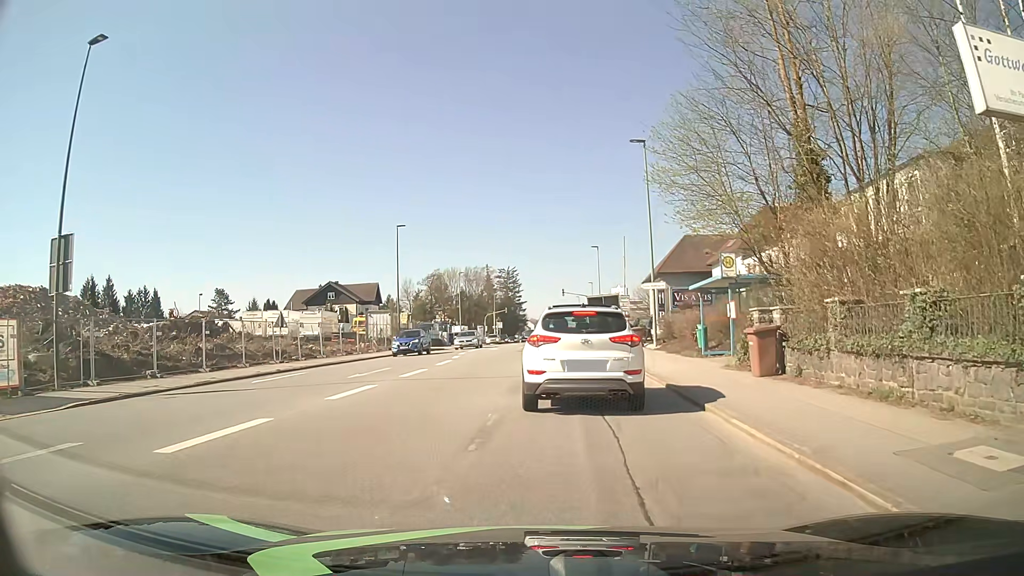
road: tertiary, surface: asphalt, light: Day
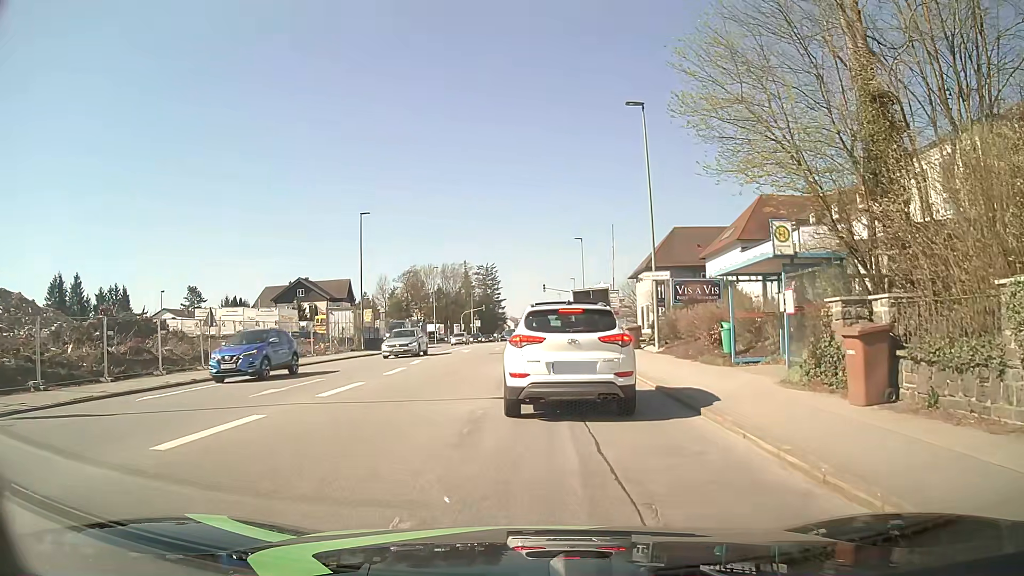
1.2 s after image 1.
(+0.1, +5.6) m; +1°
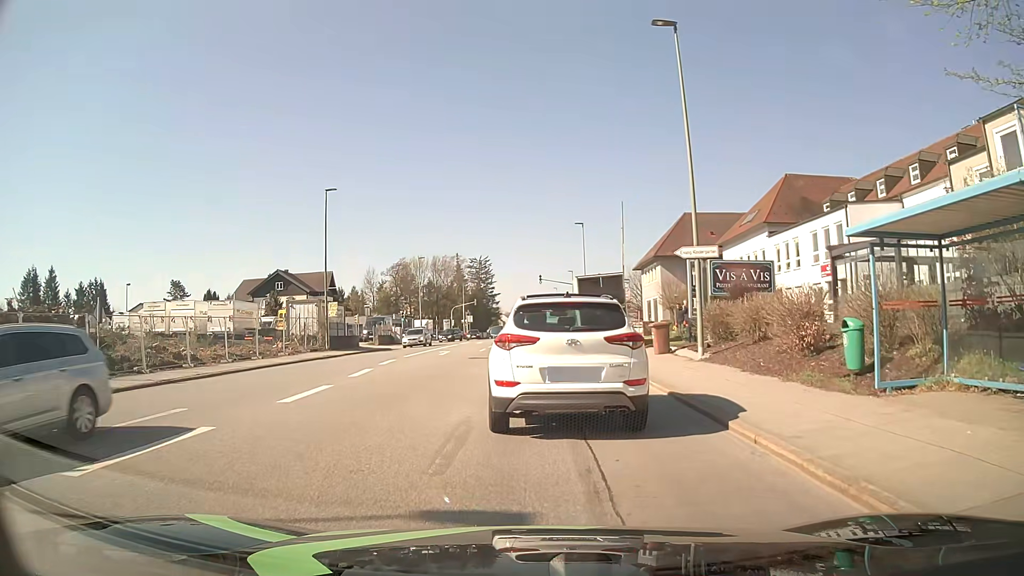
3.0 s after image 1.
(+0.1, +7.6) m; +1°
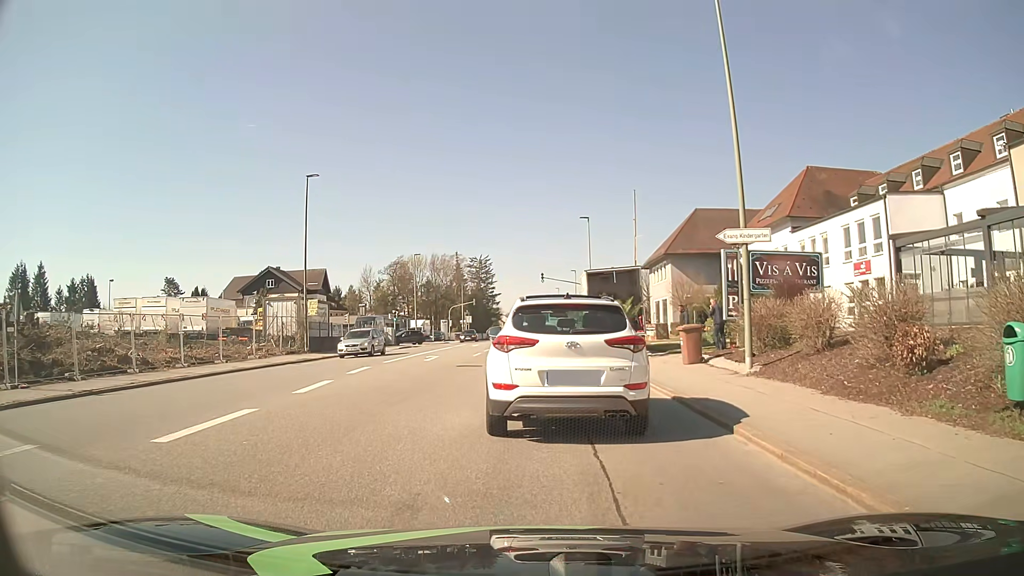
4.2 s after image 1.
(0.0, +4.2) m; 0°
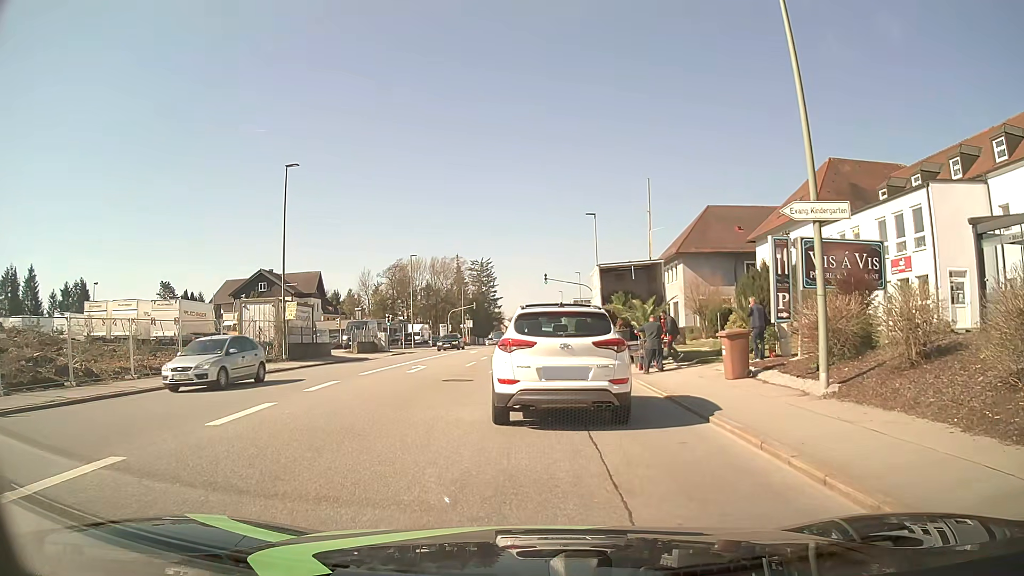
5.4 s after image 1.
(0.0, +4.0) m; -1°
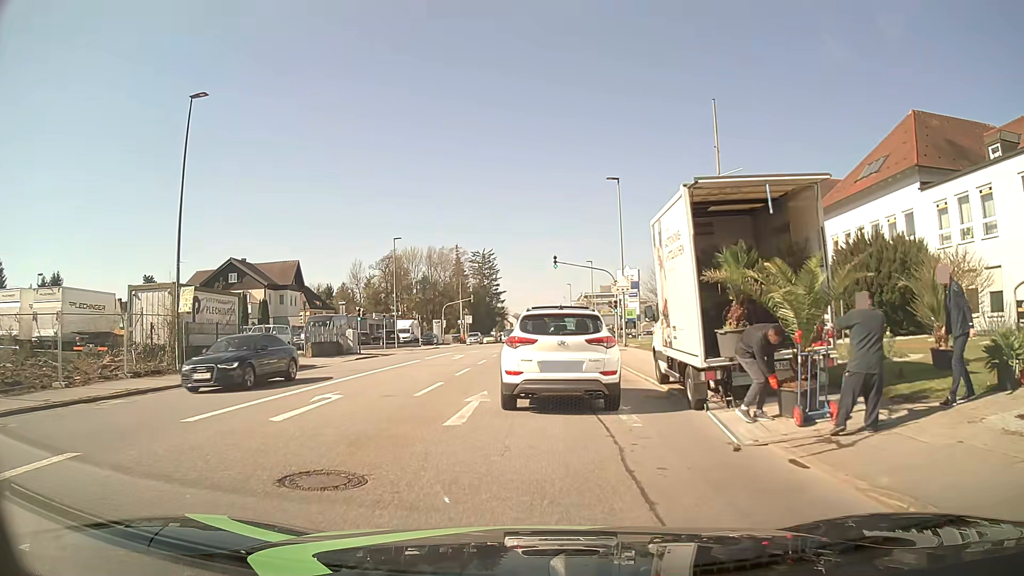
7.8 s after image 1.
(-0.1, +12.0) m; -1°
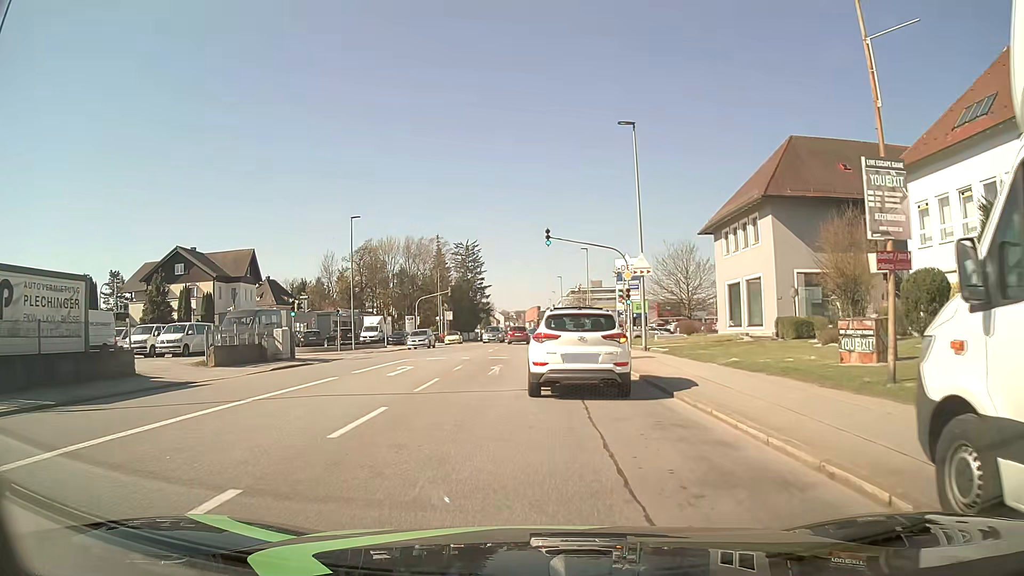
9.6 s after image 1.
(+0.1, +11.2) m; +1°
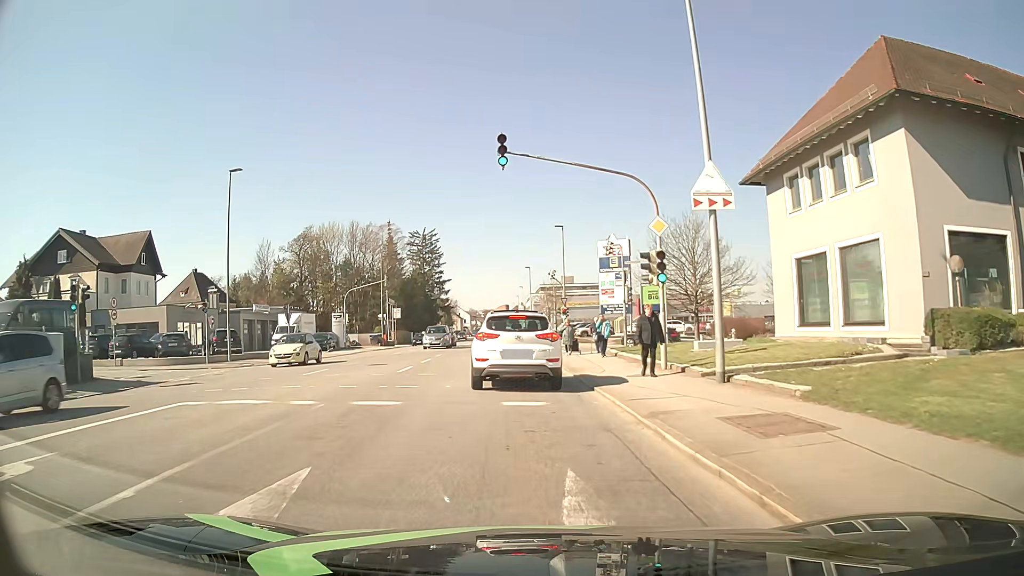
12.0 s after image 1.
(+0.6, +16.8) m; +2°
